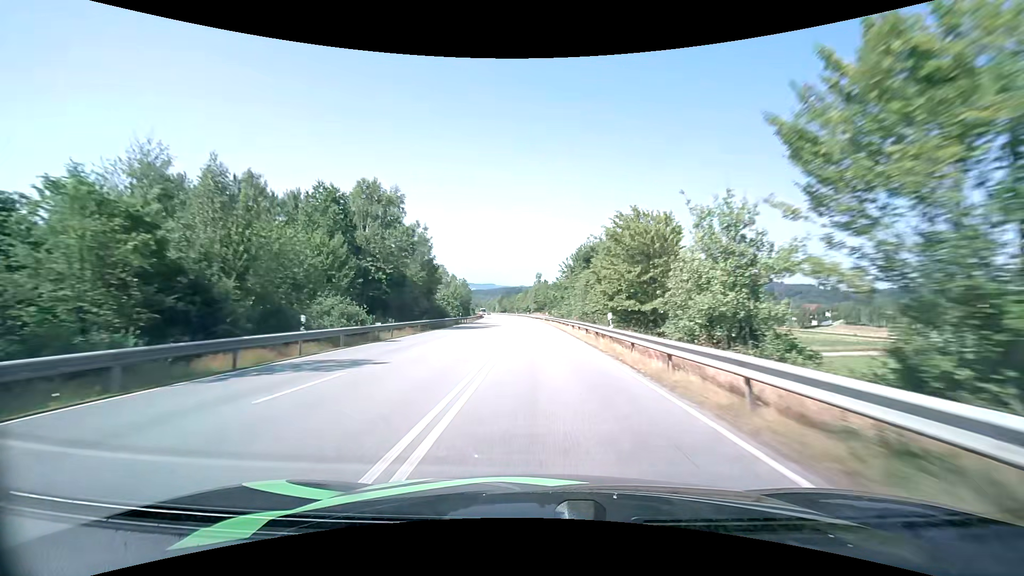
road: primary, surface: asphalt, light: Day
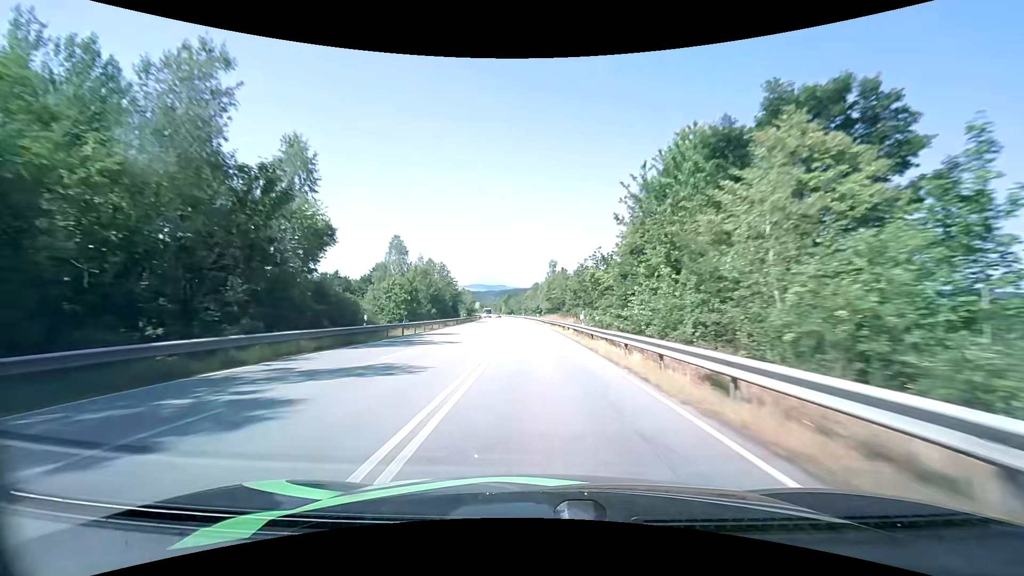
(-0.6, +40.2) m; -2°
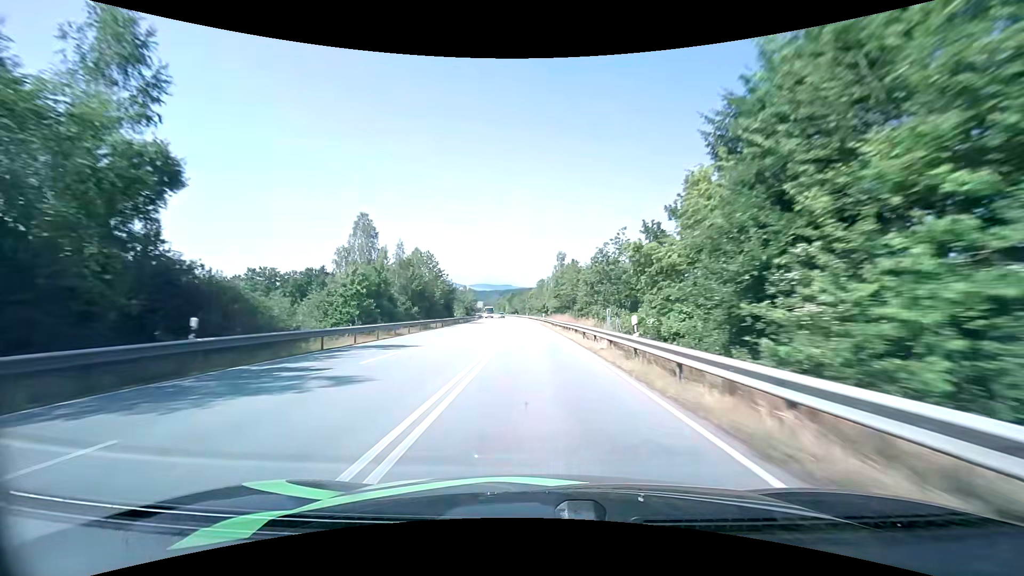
(0.0, +13.7) m; -1°
(0, +10) (0, +20) (0, +30) (-1, +40) (-1, +50) (-1, +60) (-2, +70) (-2, +80) (-3, +90) (-4, +100) m
